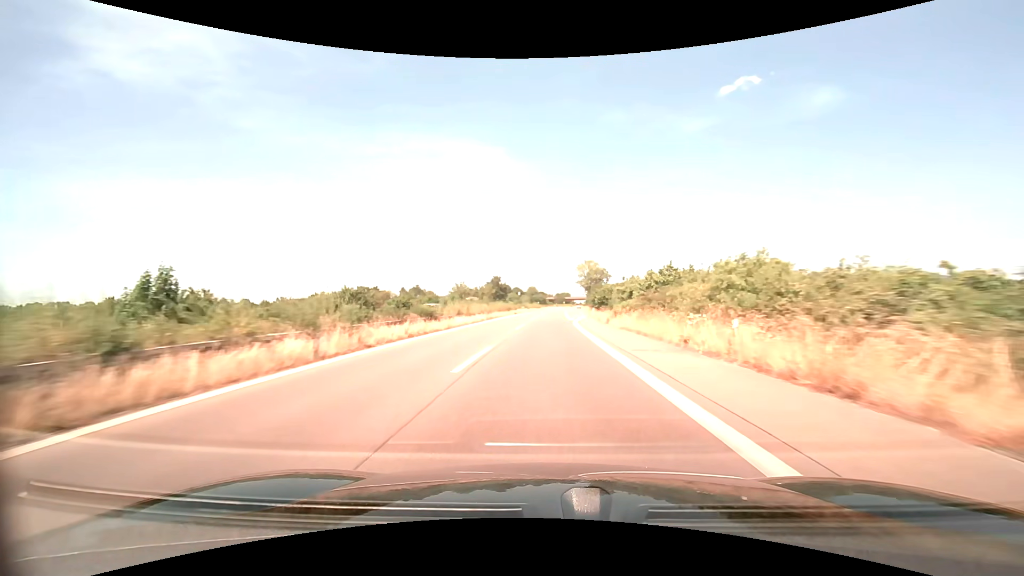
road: trunk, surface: asphalt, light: Day
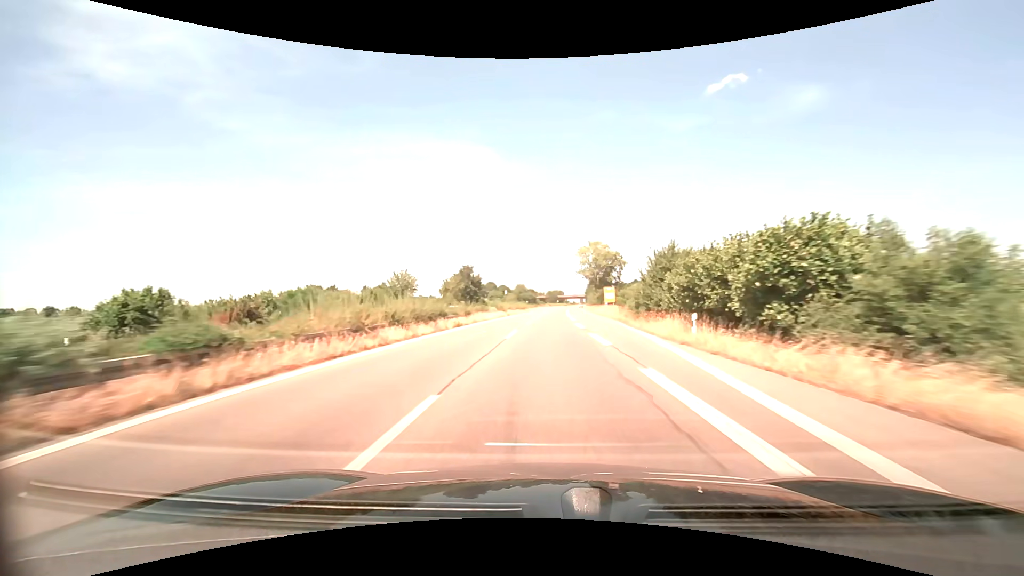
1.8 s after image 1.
(+0.4, +44.6) m; +1°
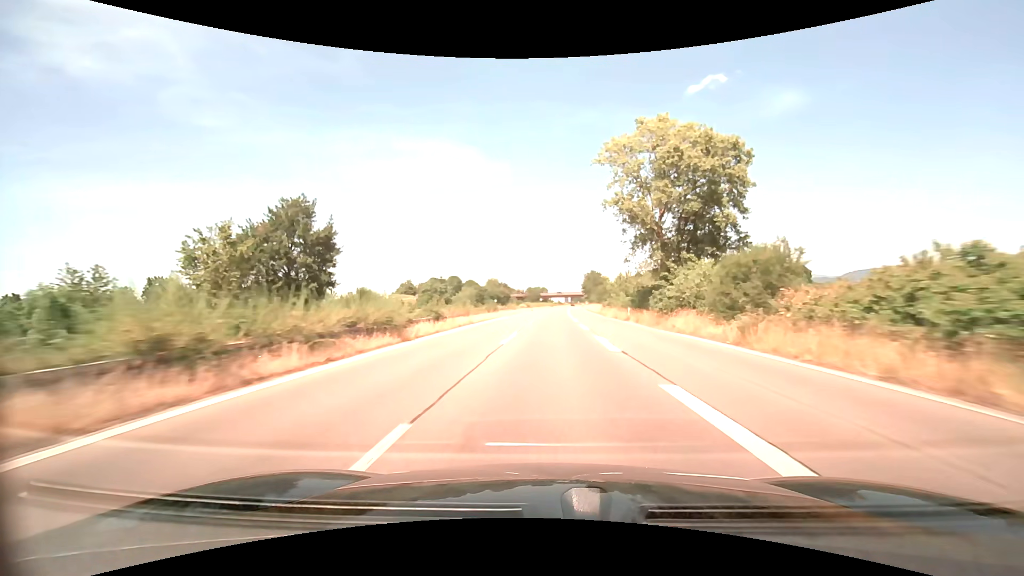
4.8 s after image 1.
(+1.4, +74.6) m; +2°
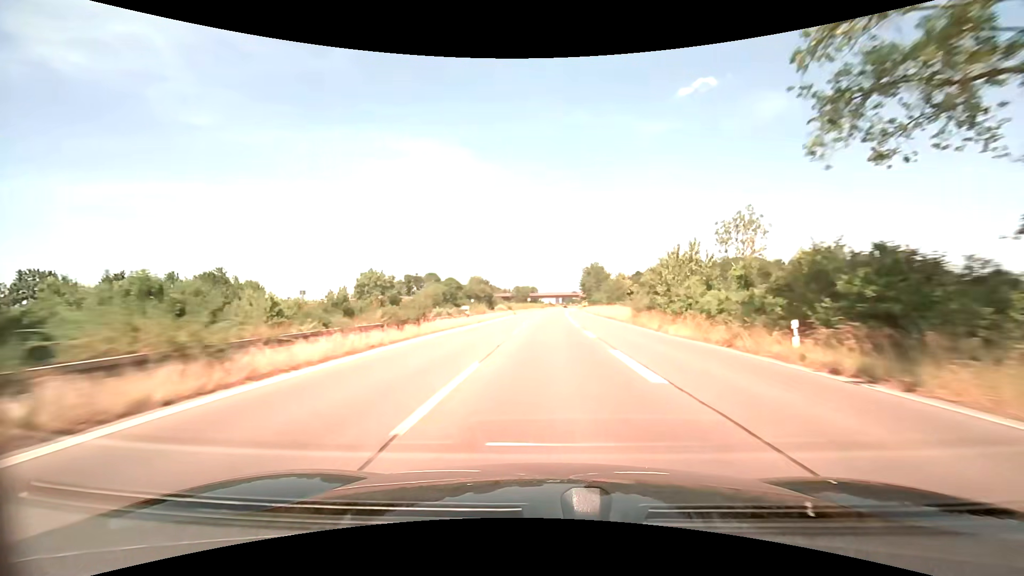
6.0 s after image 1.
(+0.3, +30.0) m; +1°
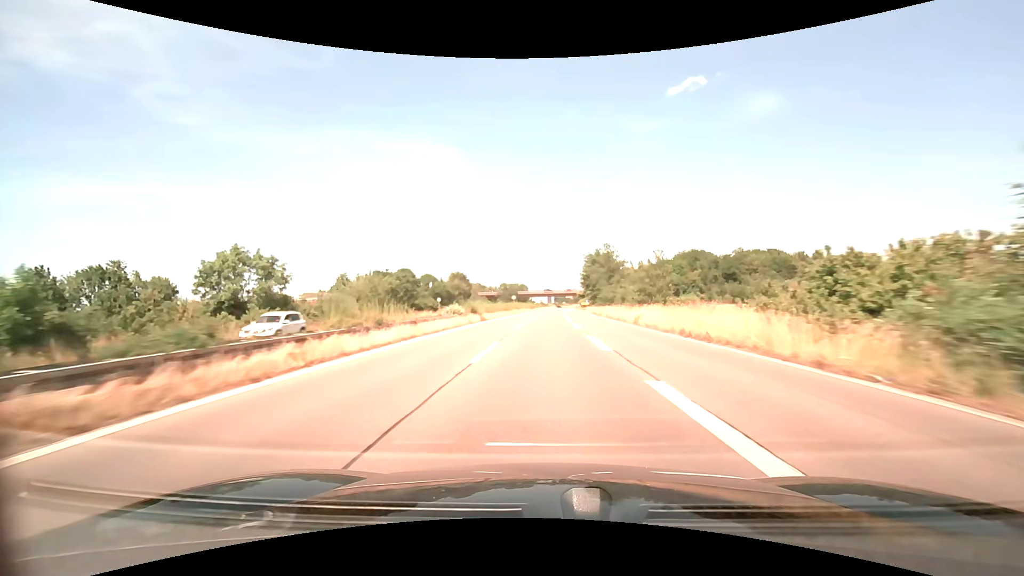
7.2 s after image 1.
(+0.2, +30.1) m; +1°
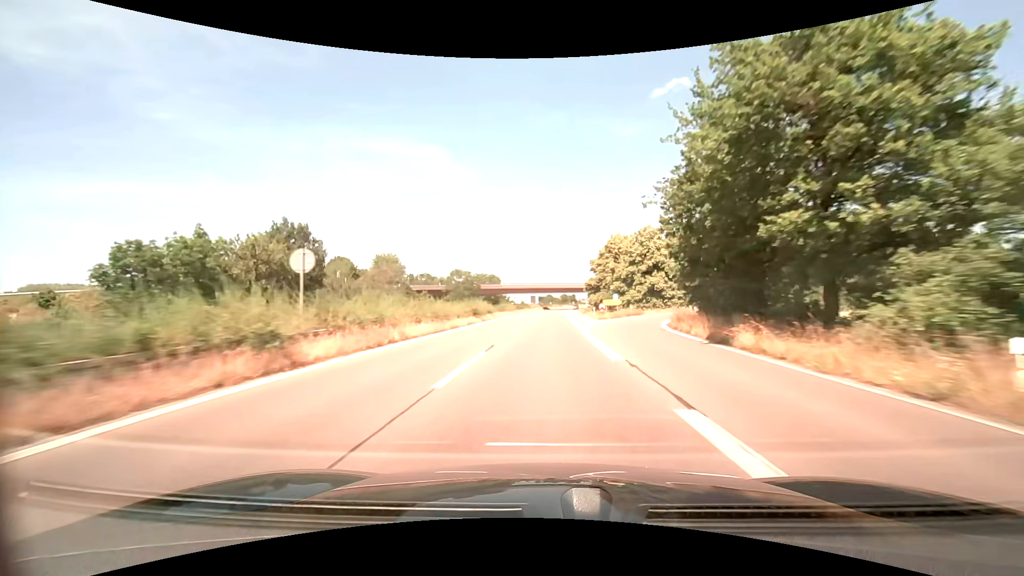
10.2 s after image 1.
(+1.3, +75.8) m; +2°
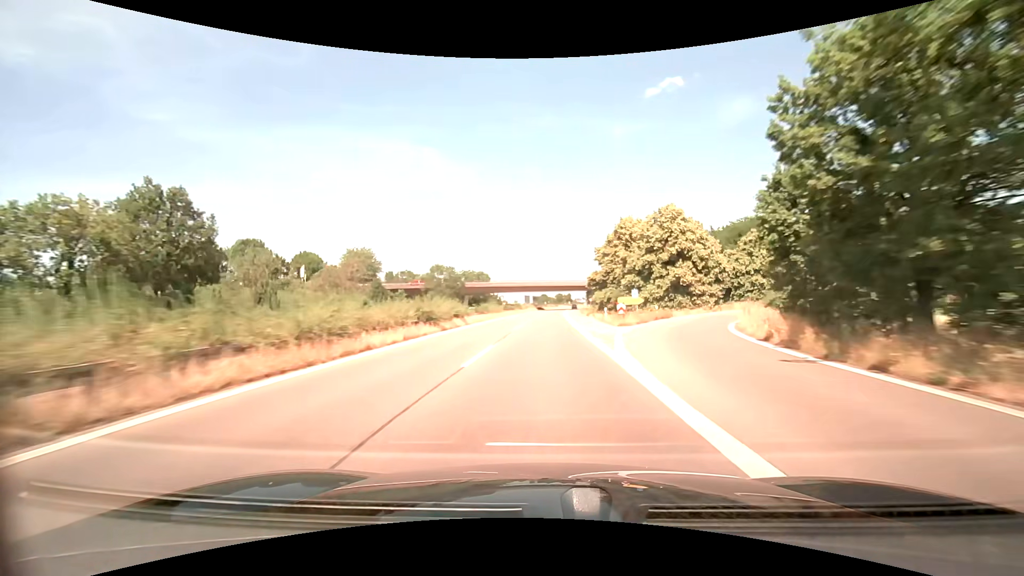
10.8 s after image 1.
(+0.1, +15.2) m; +1°
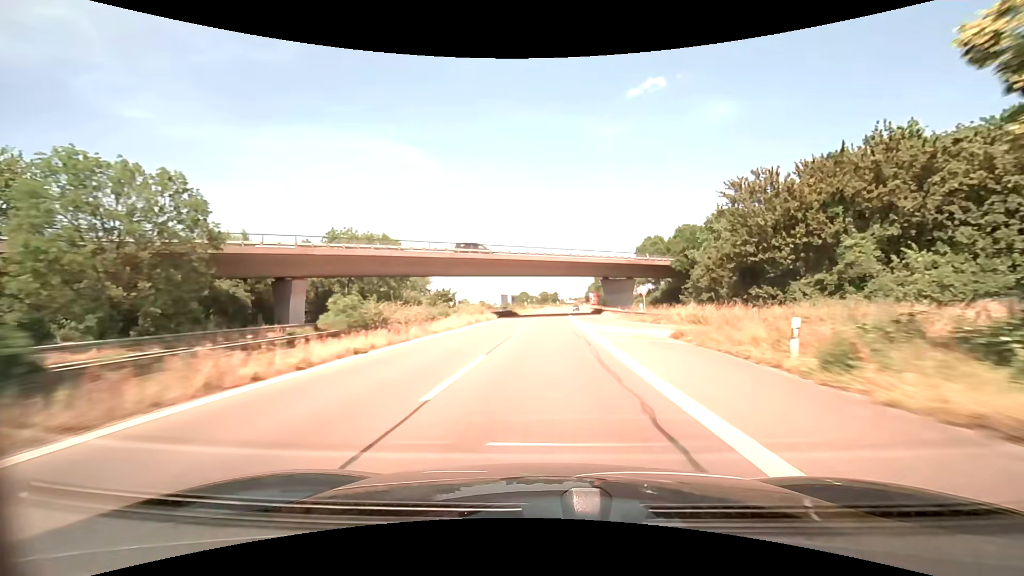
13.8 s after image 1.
(+1.3, +76.4) m; +2°
(0, +10) (0, +20) (0, +30) (0, +40) (+1, +50) (+1, +60) (+2, +70) (+2, +80) (+2, +90) (+3, +100) m
